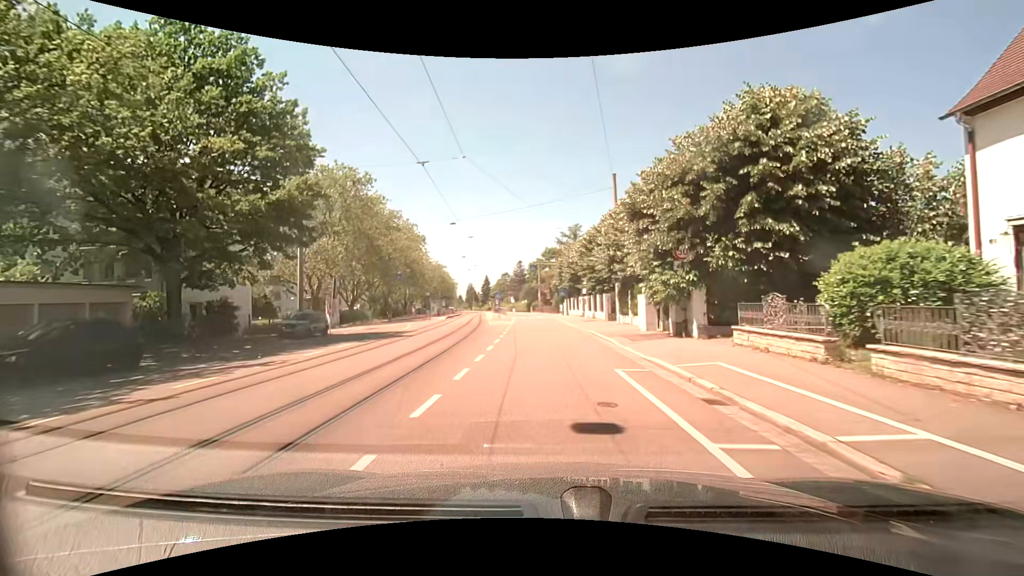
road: tertiary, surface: asphalt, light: Day
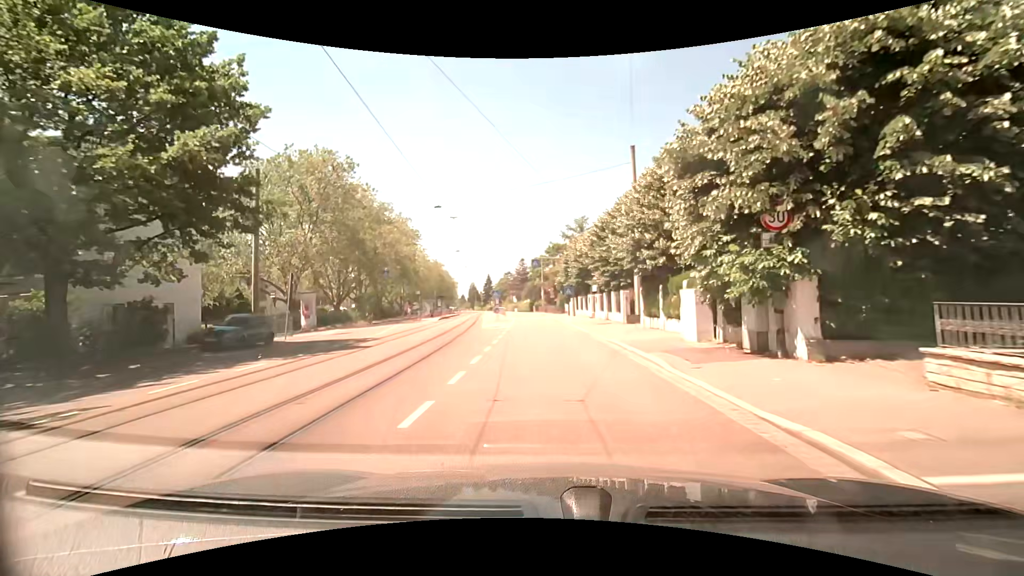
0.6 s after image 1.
(-0.1, +6.5) m; -1°
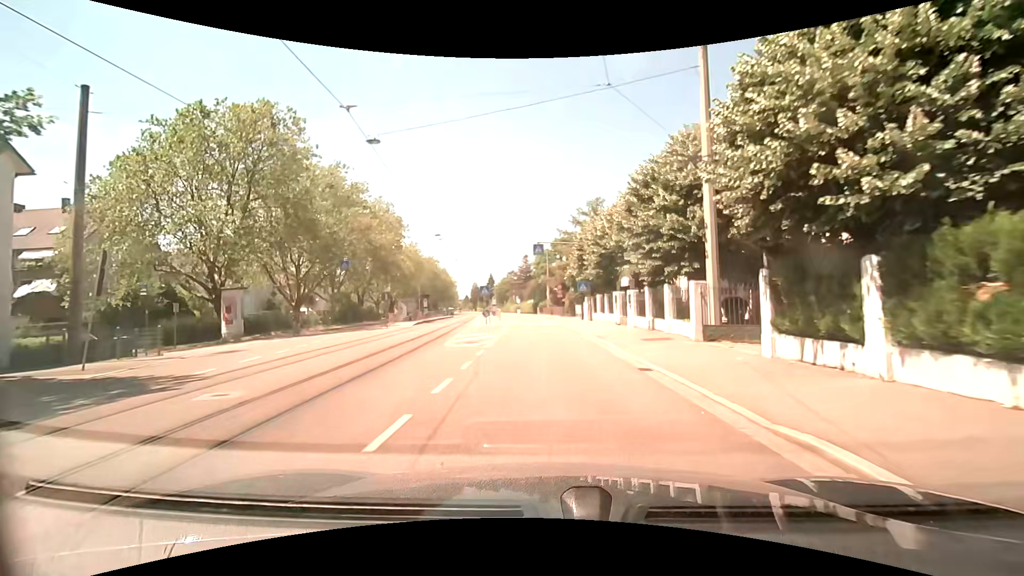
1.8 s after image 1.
(0.0, +12.9) m; 0°
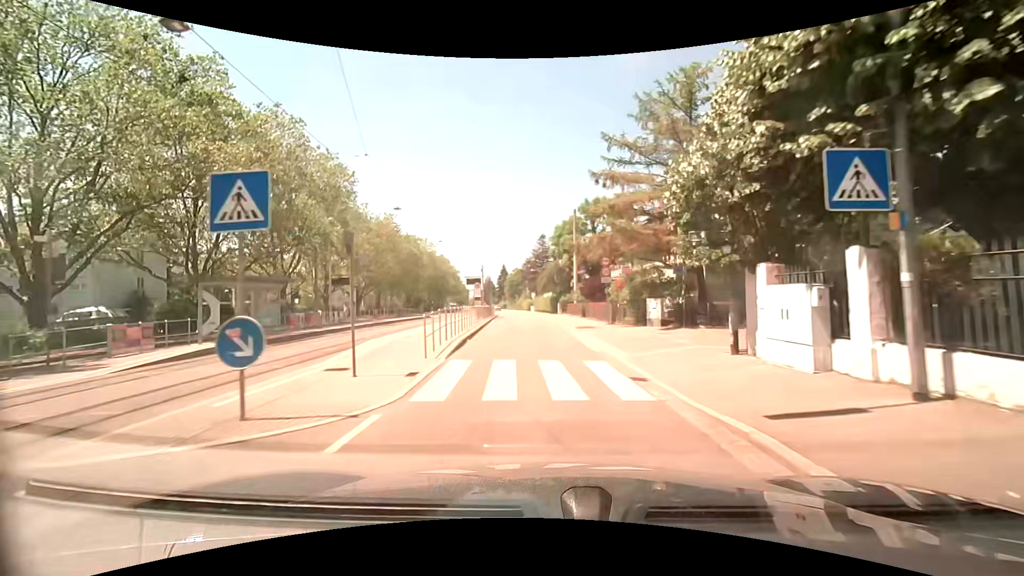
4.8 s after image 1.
(-0.5, +31.6) m; -2°
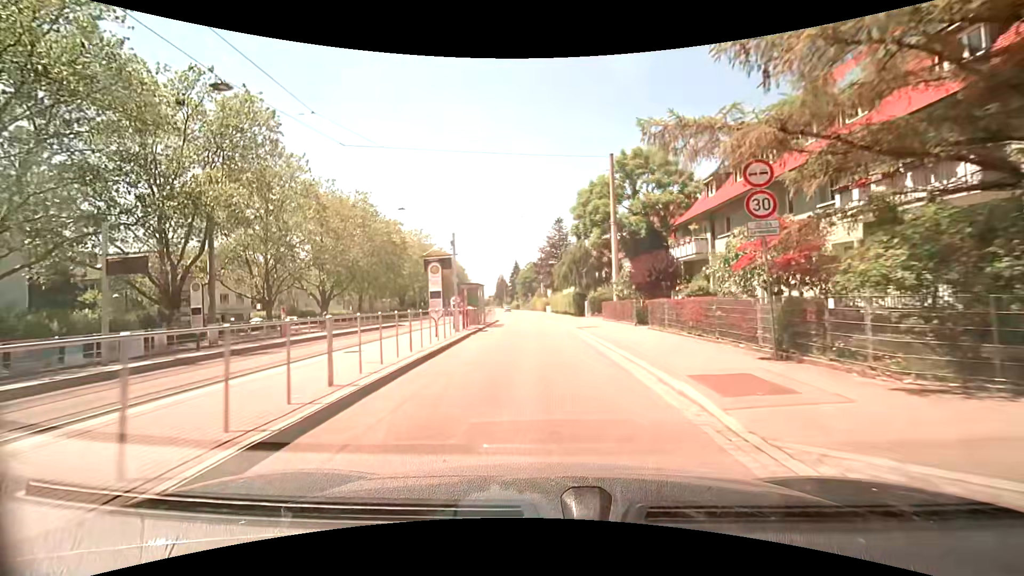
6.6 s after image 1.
(-0.3, +18.8) m; -1°
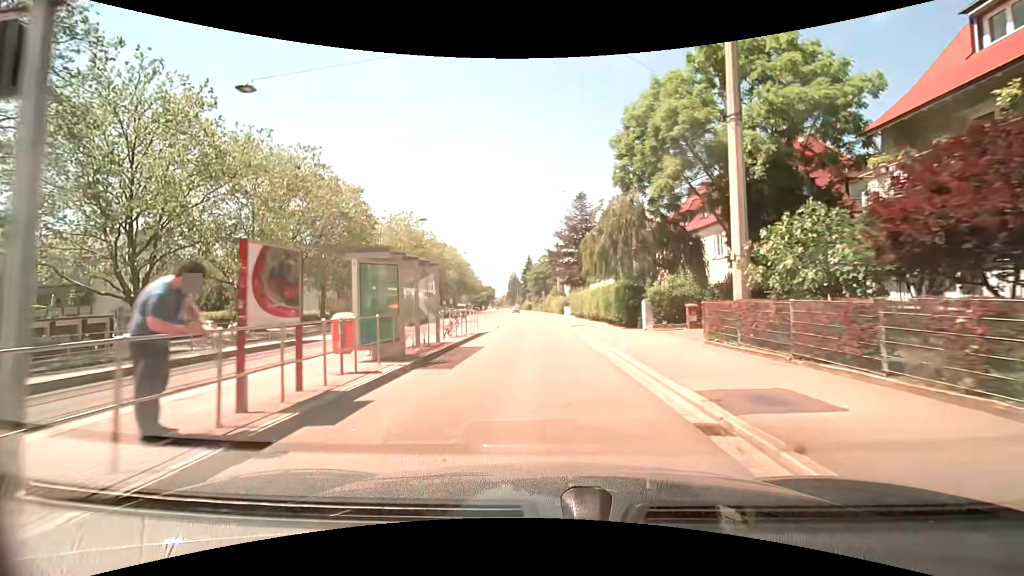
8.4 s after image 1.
(-0.4, +18.9) m; -2°
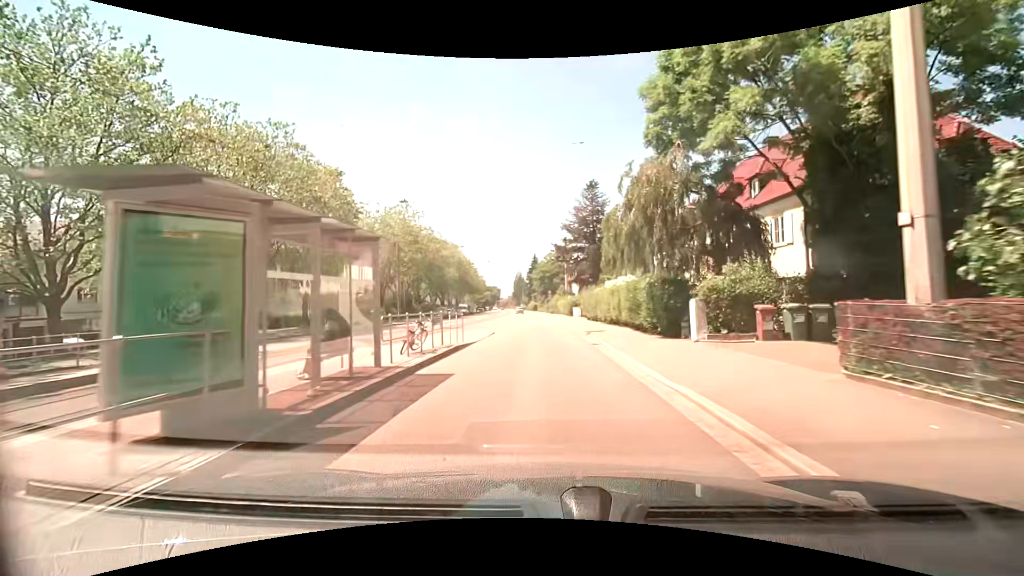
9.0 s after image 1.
(0.0, +6.4) m; -1°
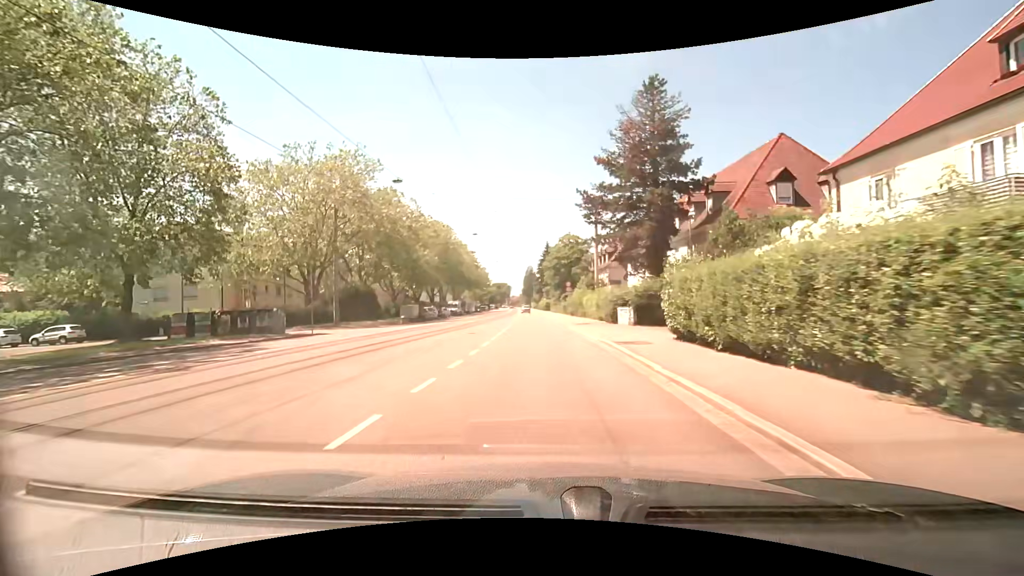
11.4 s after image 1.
(-0.5, +26.2) m; -1°
(0, +10) (0, +20) (-1, +30) (-1, +40) (-2, +50) (-2, +60) (-3, +70) (-3, +80) (-4, +90) (-4, +100) m
